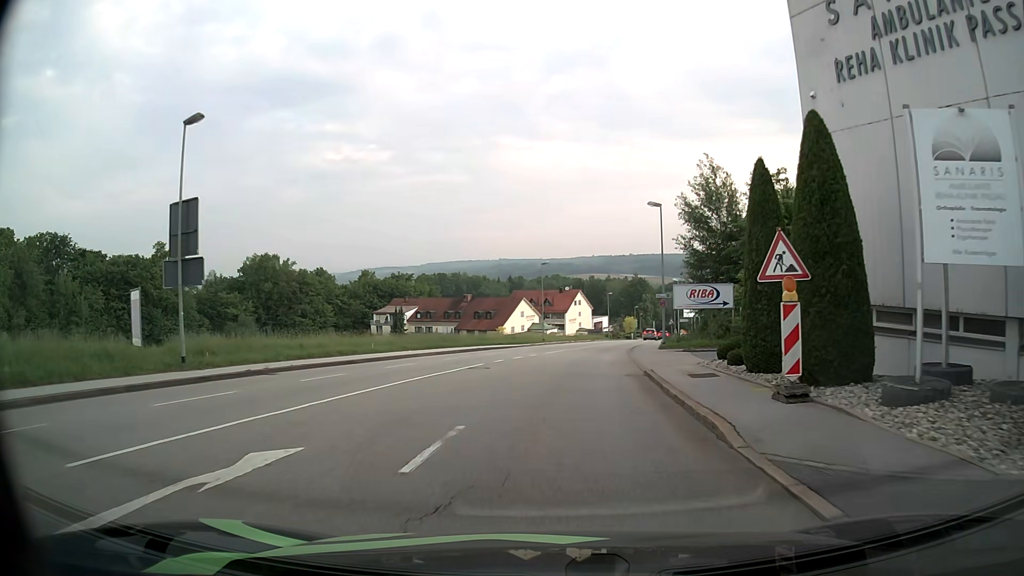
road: tertiary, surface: asphalt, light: Day
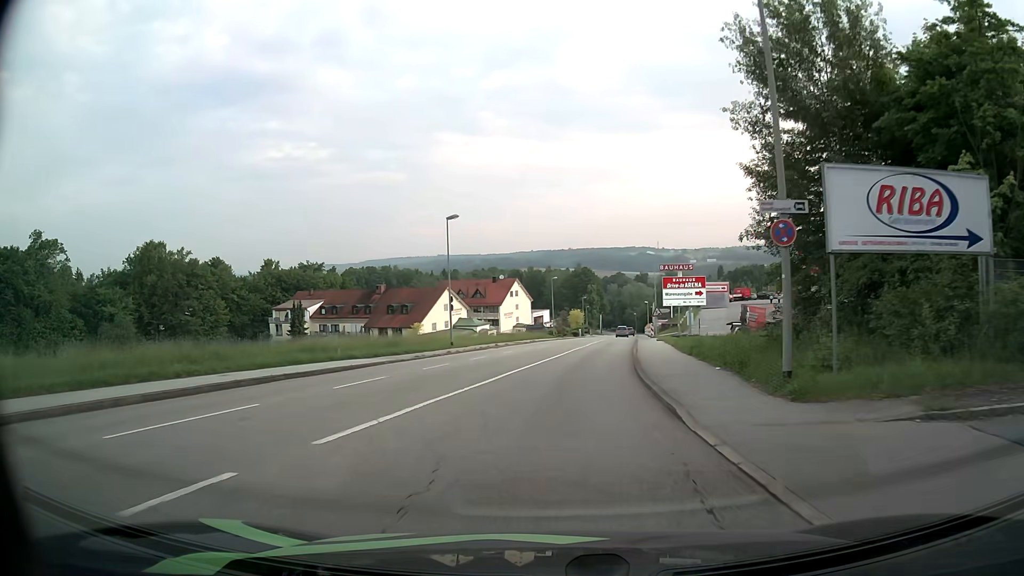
(+1.7, +27.3) m; +5°
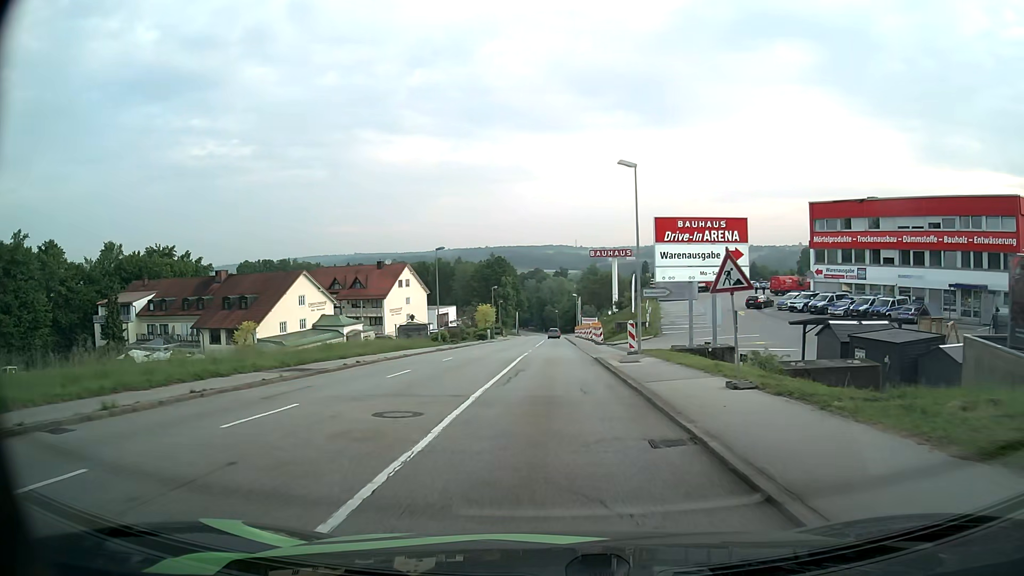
(+2.7, +35.1) m; +7°
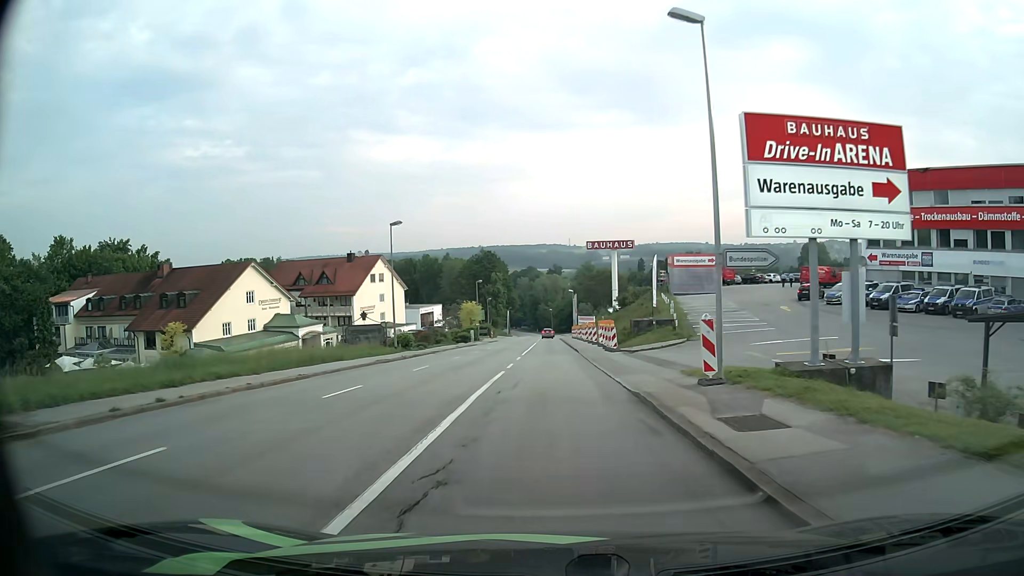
(+0.1, +14.1) m; +1°
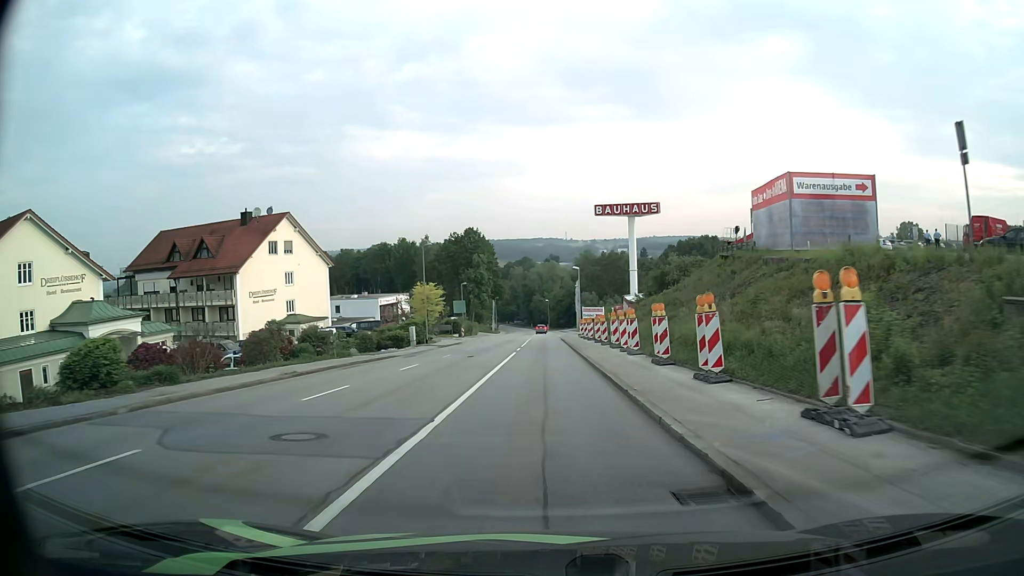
(+0.1, +36.6) m; 0°
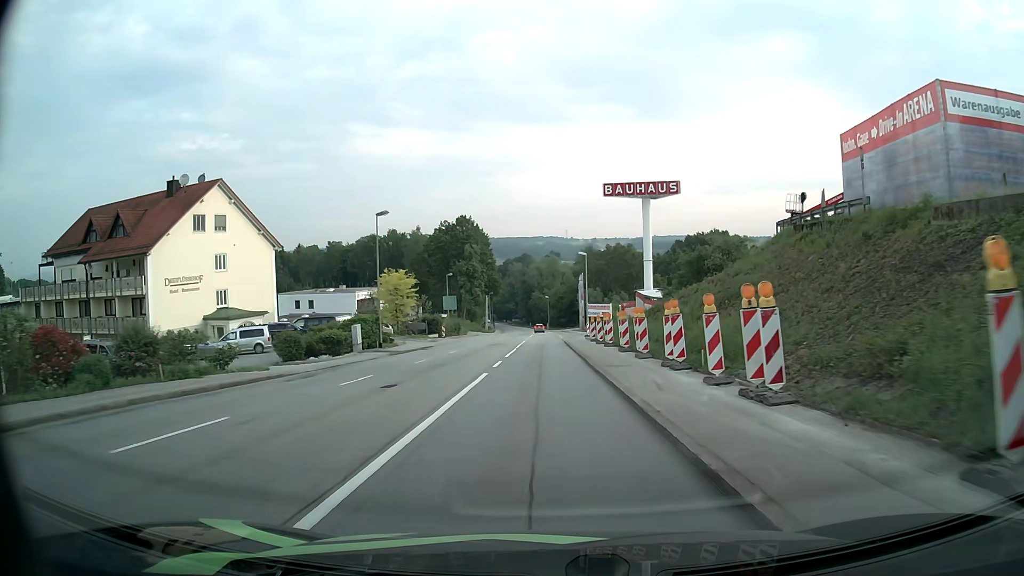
(+0.1, +15.3) m; 0°
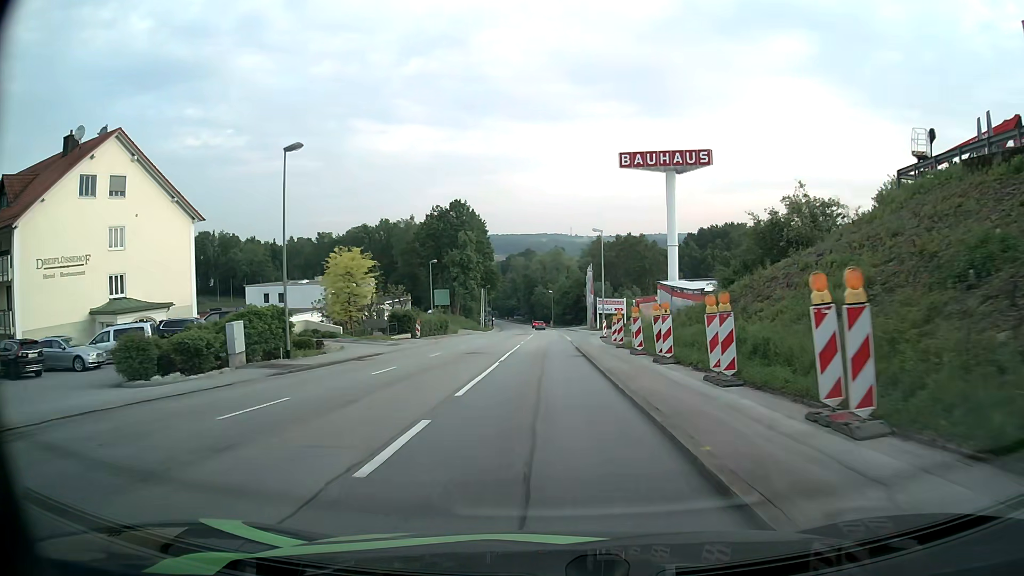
(0.0, +15.3) m; 0°
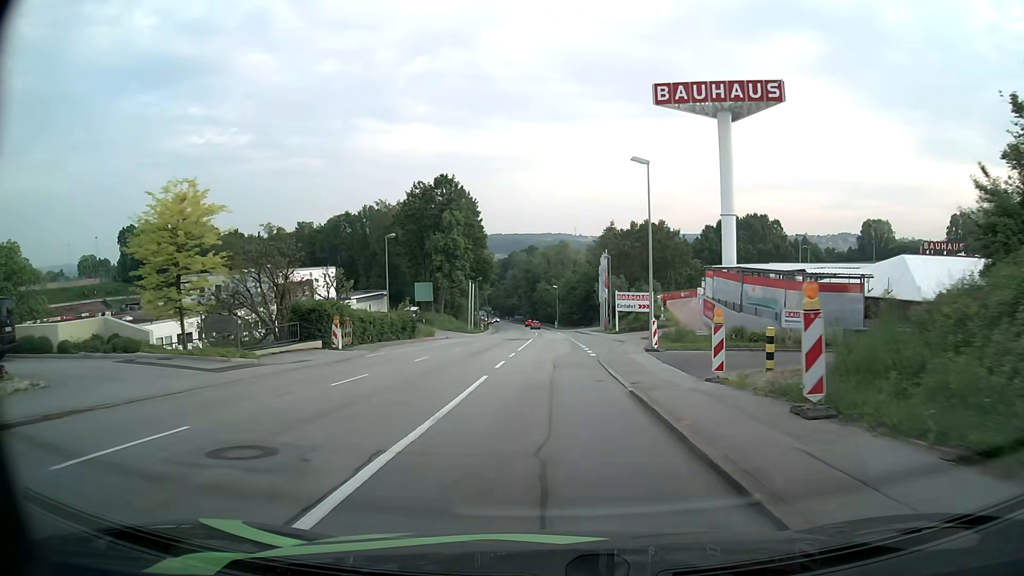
(-0.1, +22.0) m; 0°
(0, +10) (0, +20) (0, +30) (0, +40) (0, +50) (0, +60) (0, +70) (0, +80) (0, +90) (0, +100) m
